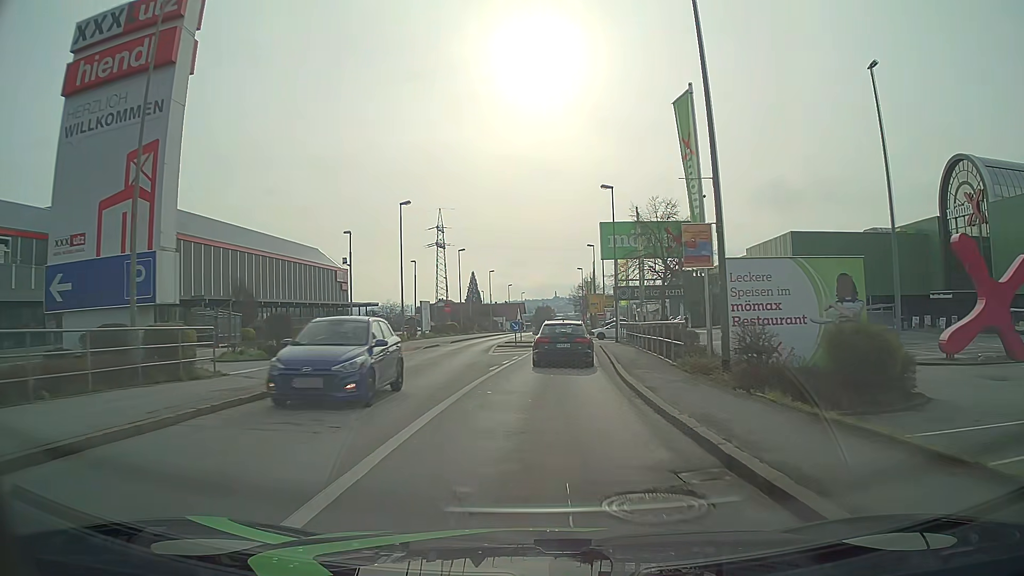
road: tertiary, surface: asphalt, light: Day
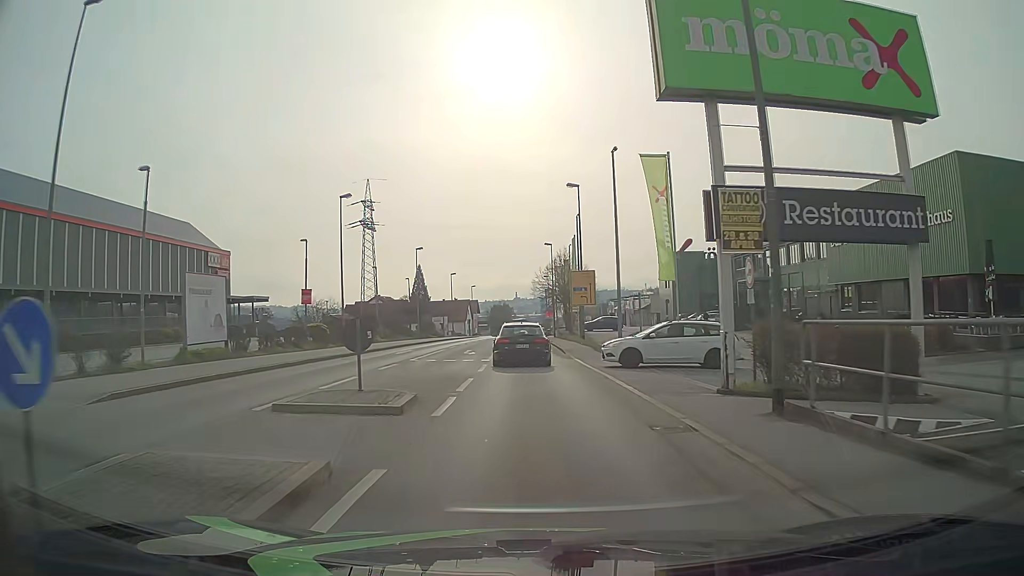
(+1.4, +34.5) m; +4°
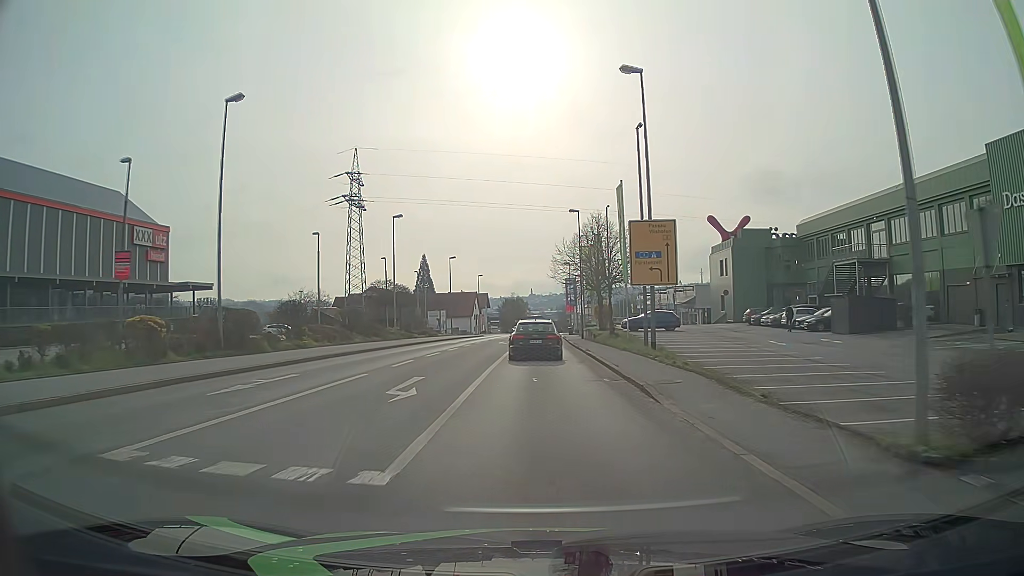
(-0.4, +20.2) m; -2°
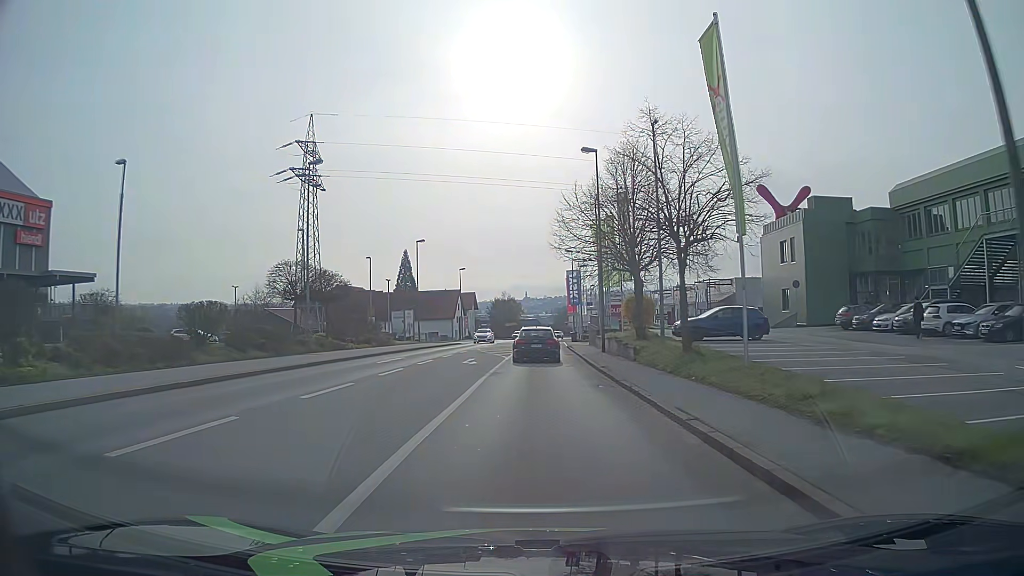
(+0.3, +20.0) m; +1°
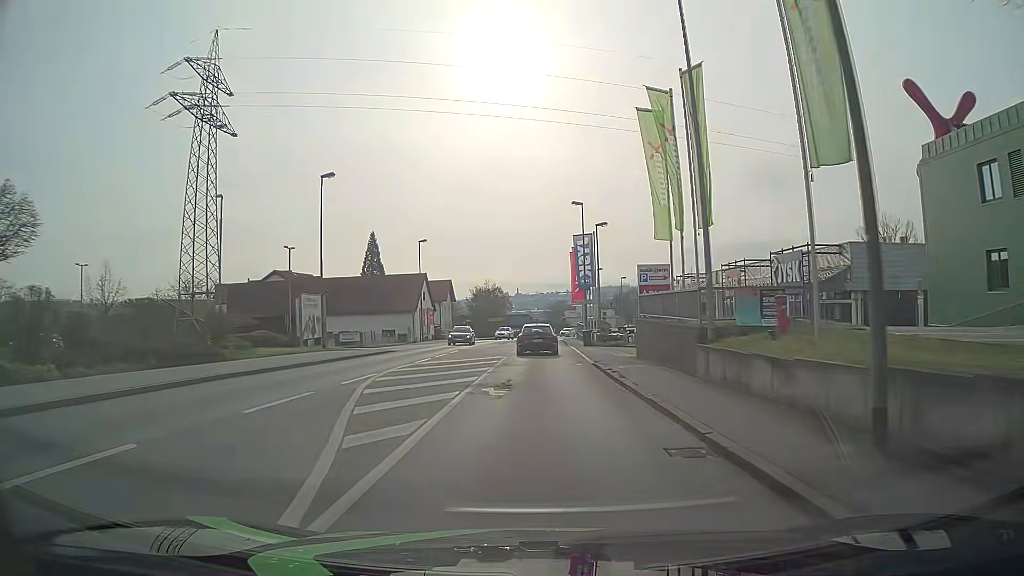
(+0.1, +27.6) m; +1°
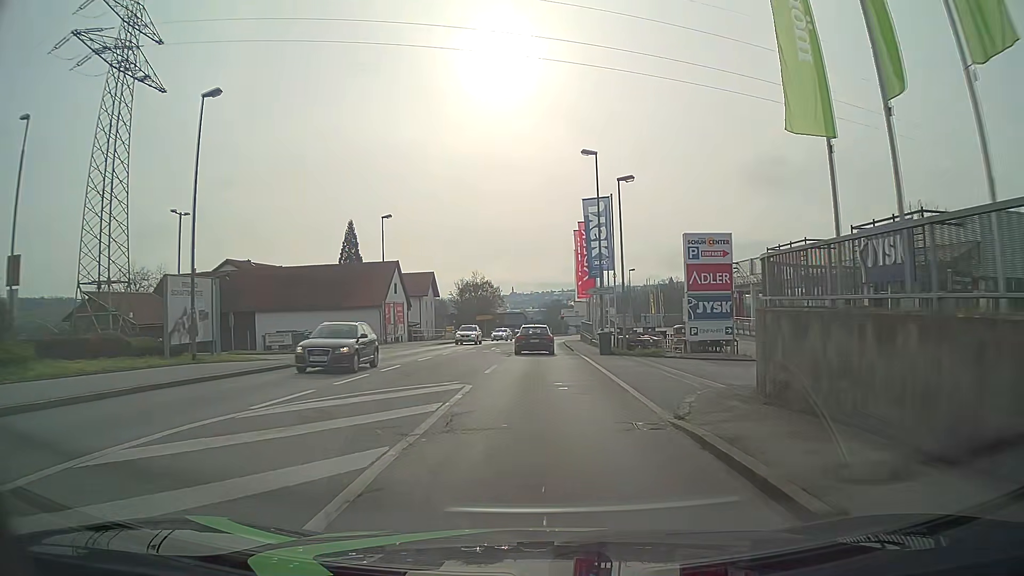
(+0.1, +14.4) m; 0°
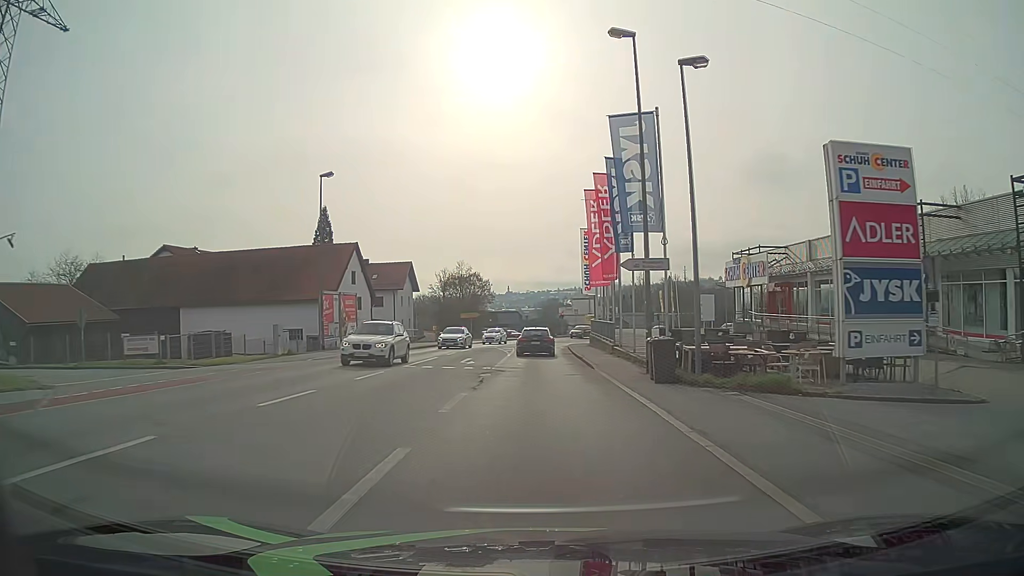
(+0.1, +14.9) m; +1°
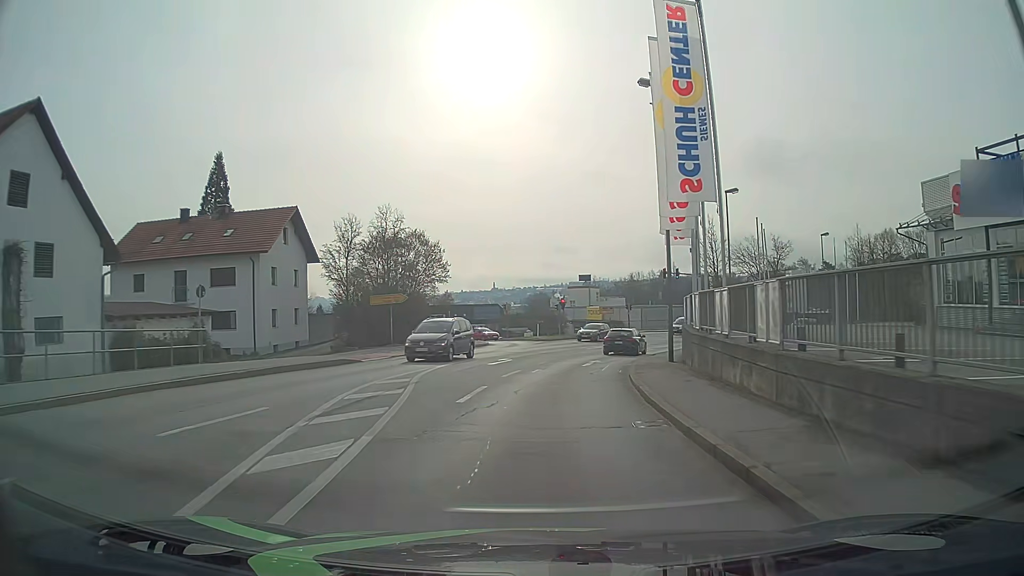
(+0.3, +38.0) m; +1°
(0, +10) (+1, +20) (+3, +30) (+5, +39) (+9, +49) (+13, +58) (+19, +66) (+25, +74) (+31, +82) (+39, +88) m
